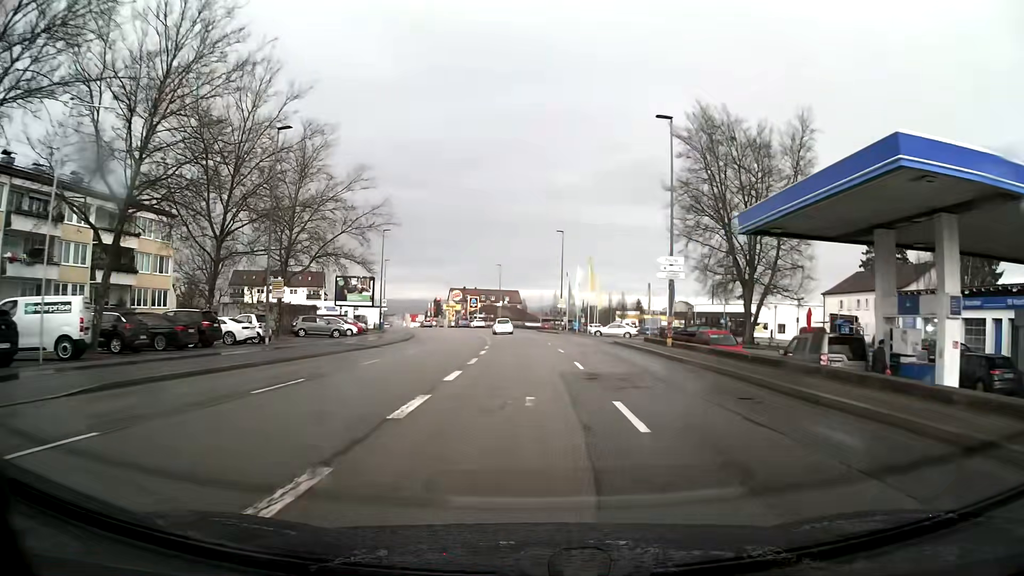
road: tertiary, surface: asphalt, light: Day
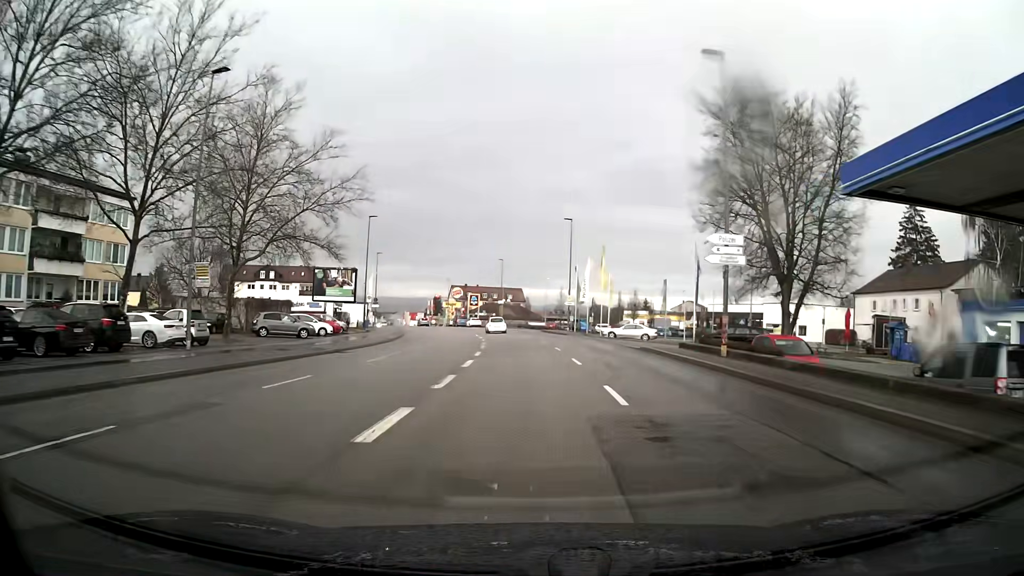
(0.0, +7.9) m; 0°
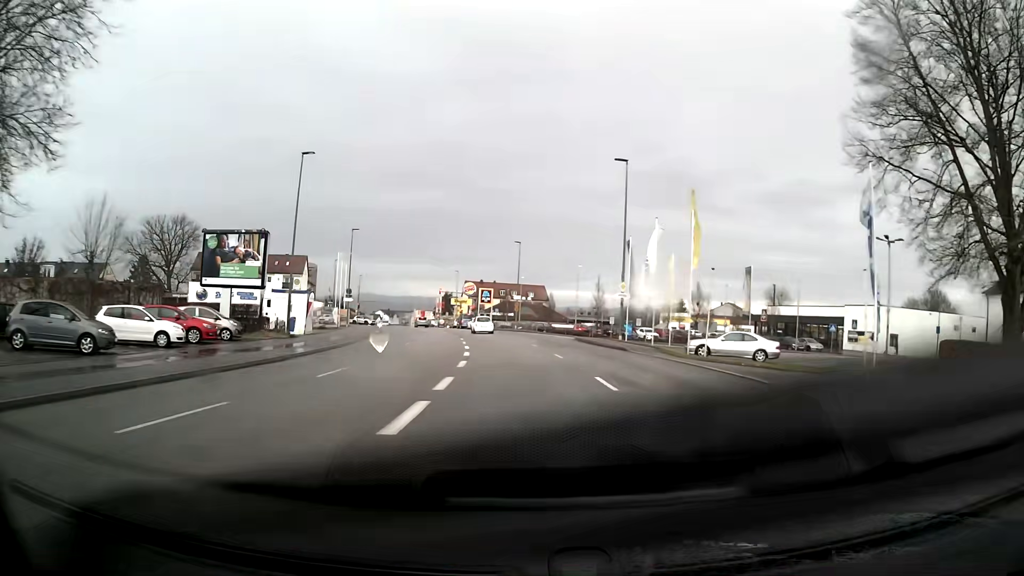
(-0.4, +23.7) m; -2°
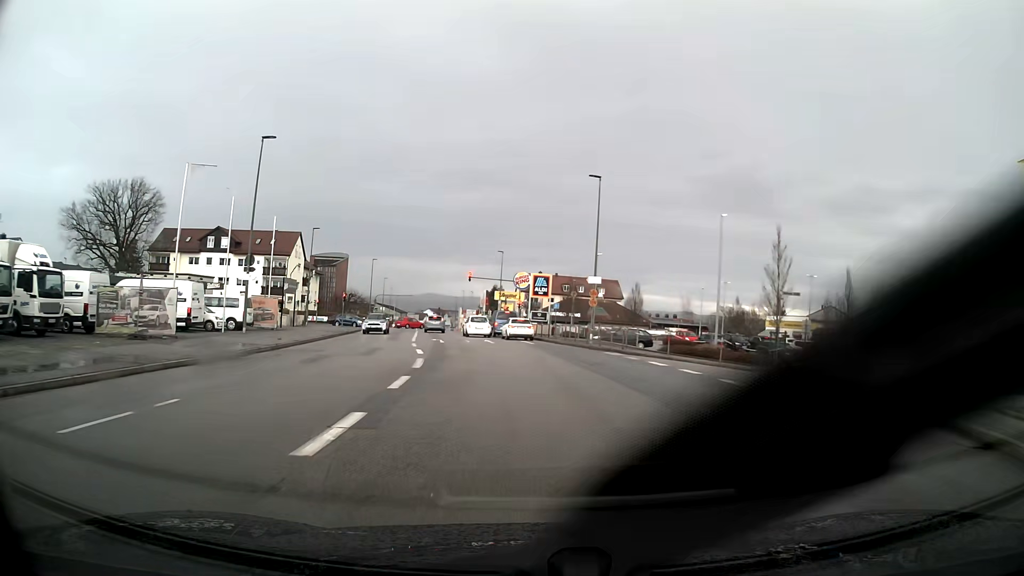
(-1.5, +36.6) m; -5°
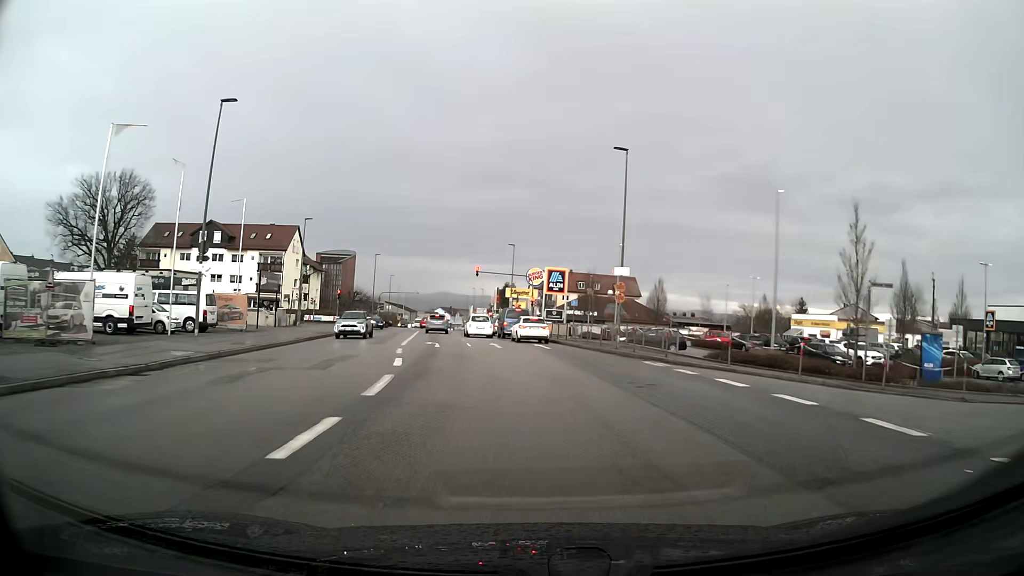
(-0.1, +6.5) m; -1°
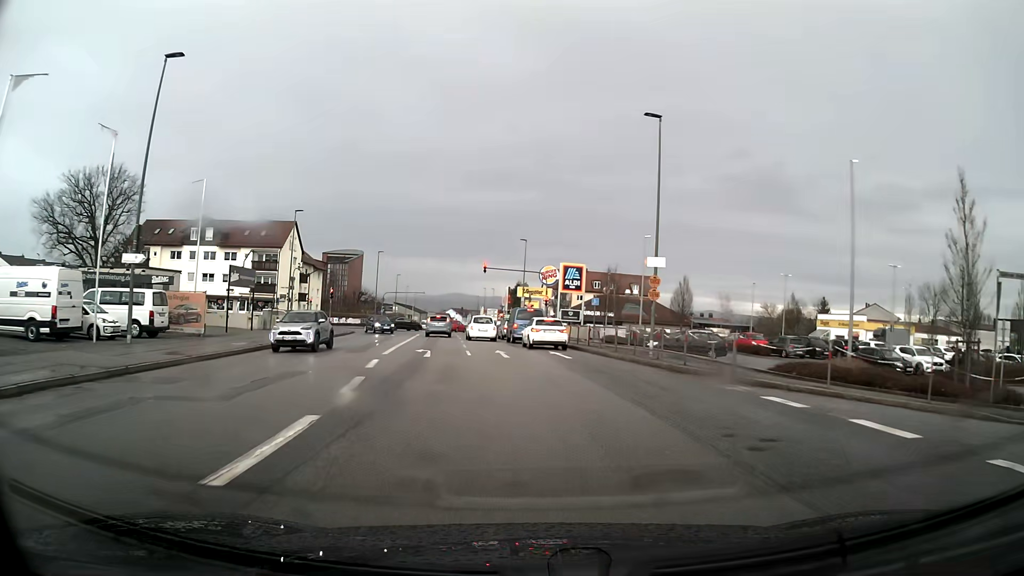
(-0.1, +6.1) m; -1°
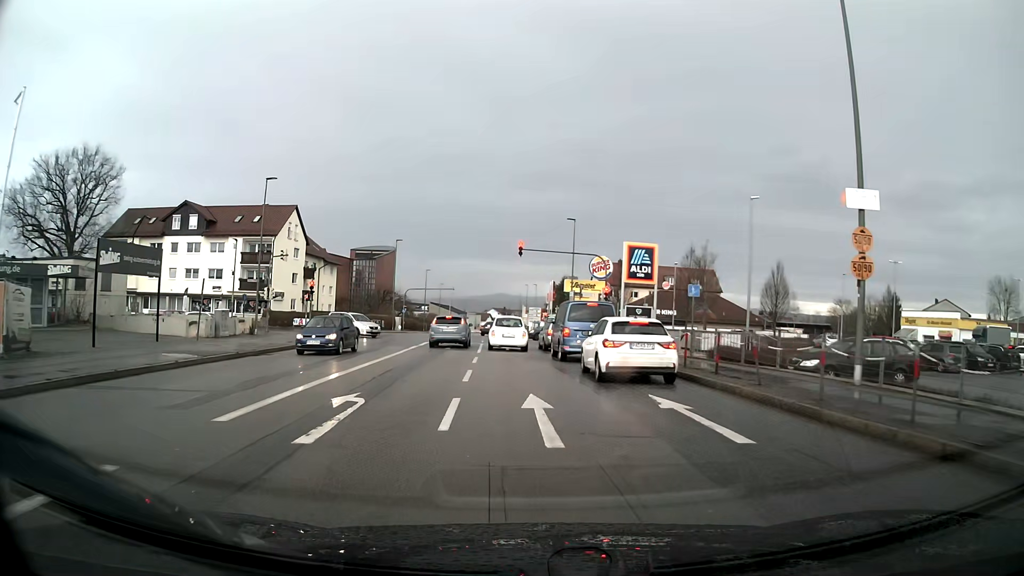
(-0.4, +15.0) m; -4°
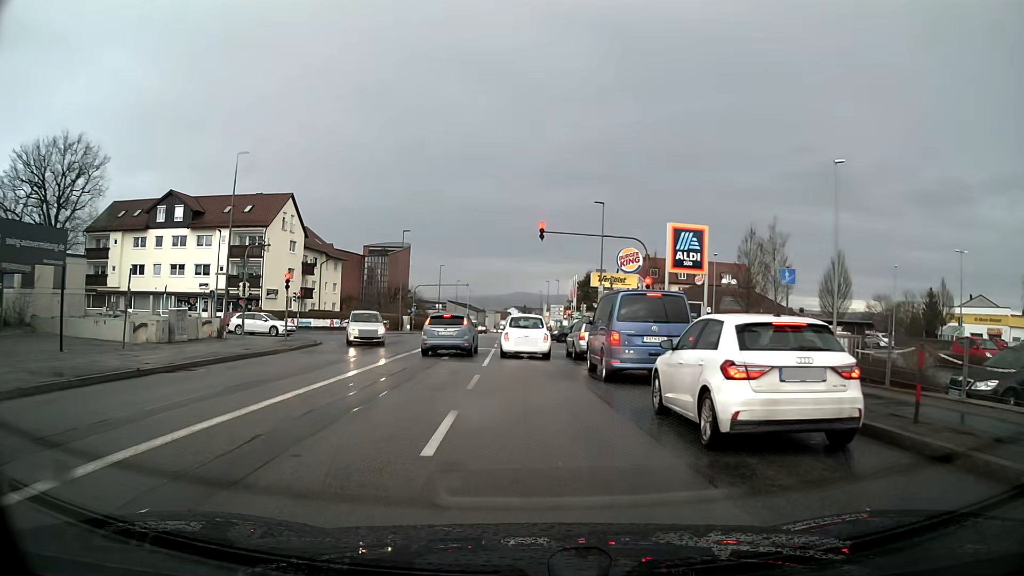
(-0.1, +7.4) m; -2°
(0, +10) (0, +20) (0, +30) (-1, +40) (-1, +50) (-2, +60) (-2, +70) (-2, +80) (-2, +90) (-3, +100) m
